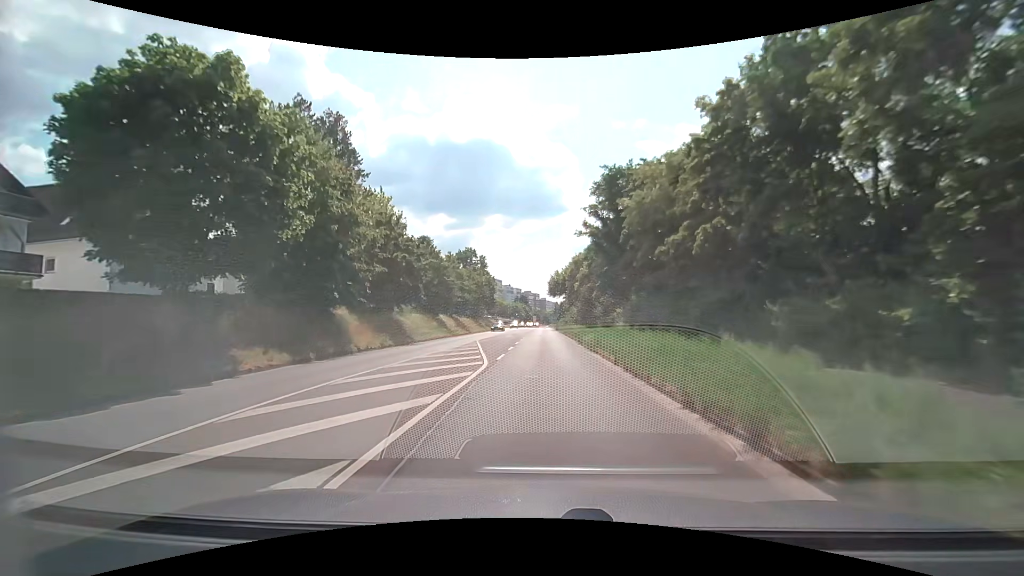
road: secondary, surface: asphalt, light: Day
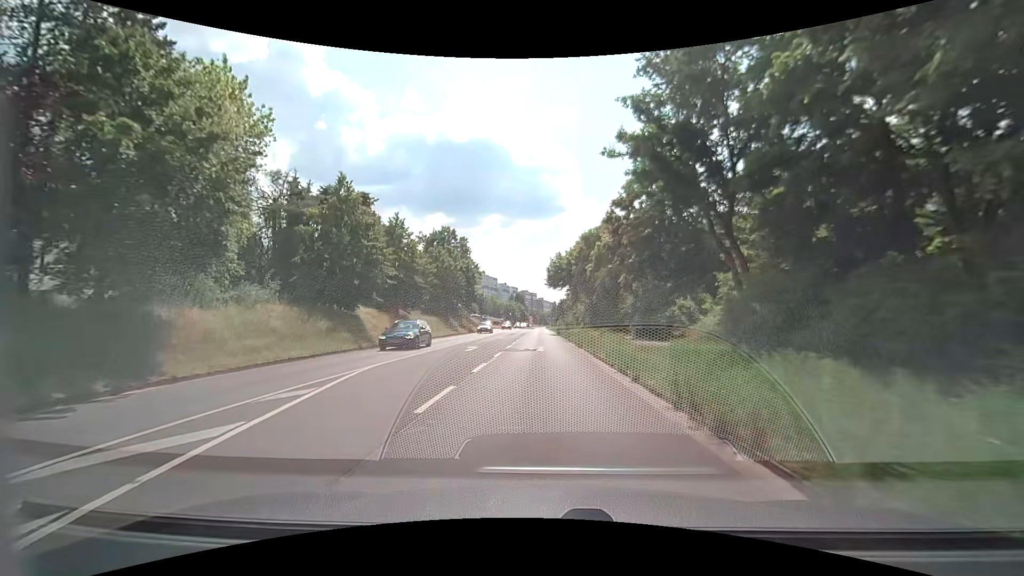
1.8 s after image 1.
(+0.2, +23.2) m; 0°
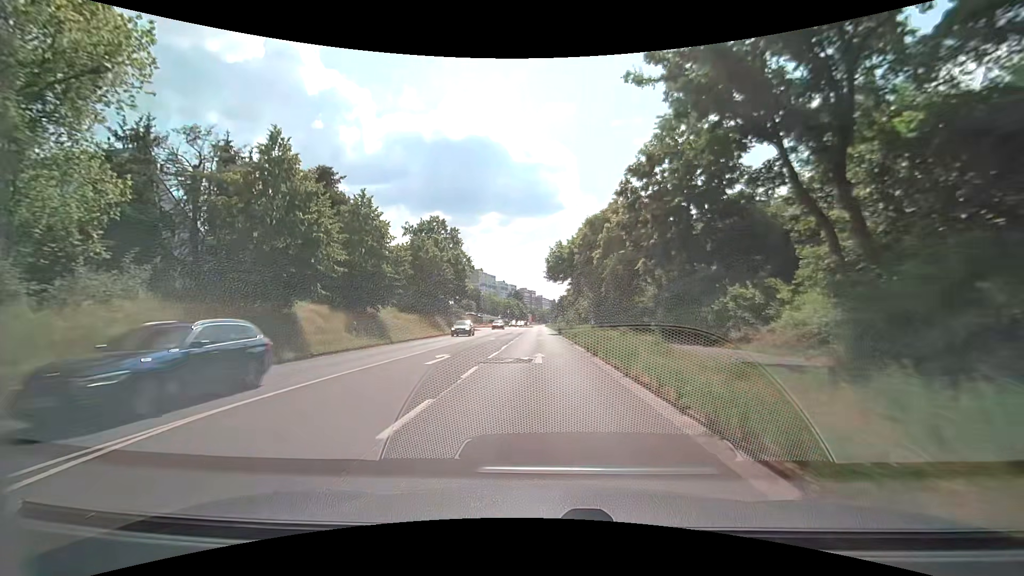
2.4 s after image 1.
(+0.1, +7.6) m; +1°
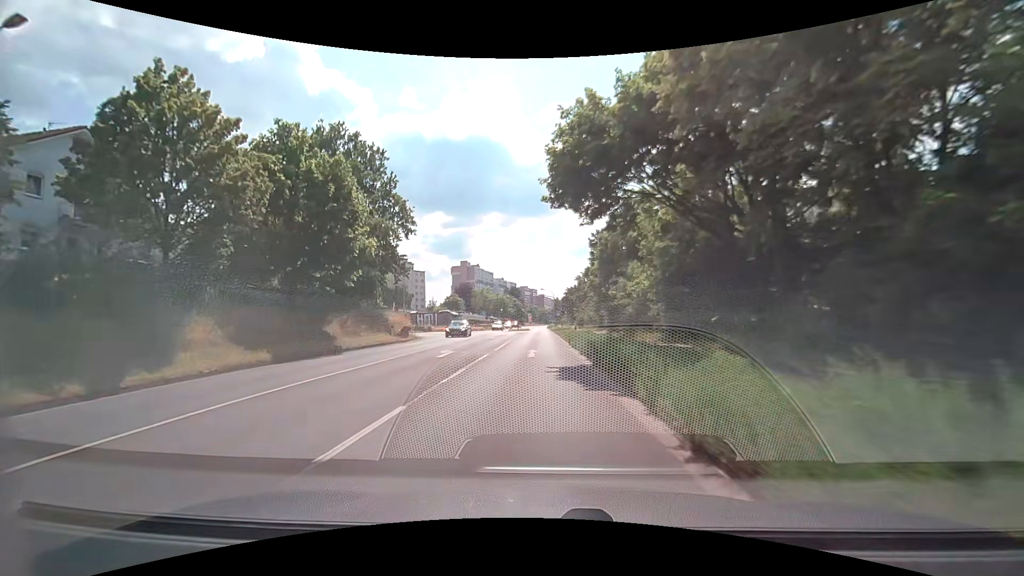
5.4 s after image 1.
(-0.1, +36.9) m; 0°
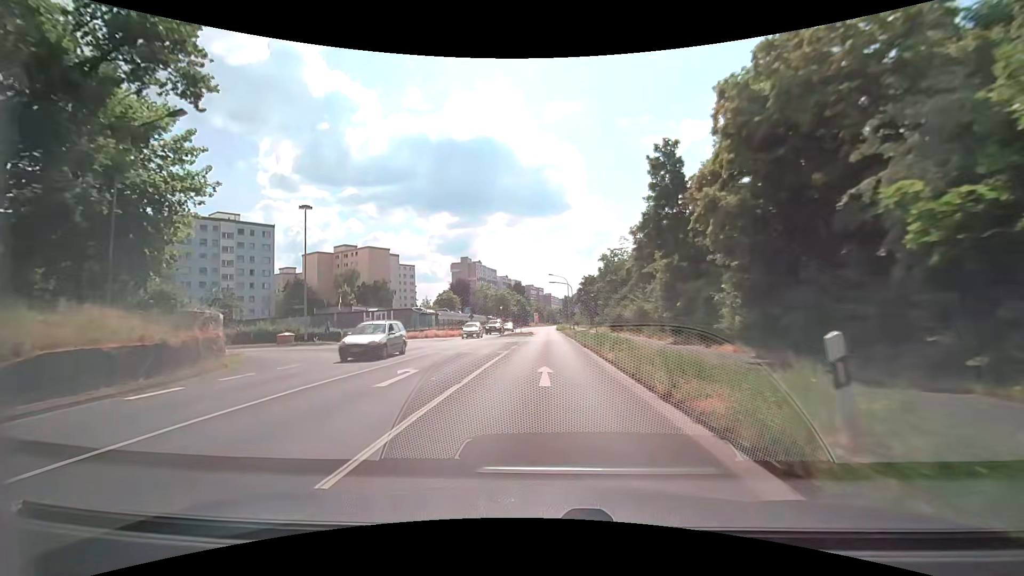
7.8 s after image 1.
(-0.6, +28.3) m; -1°
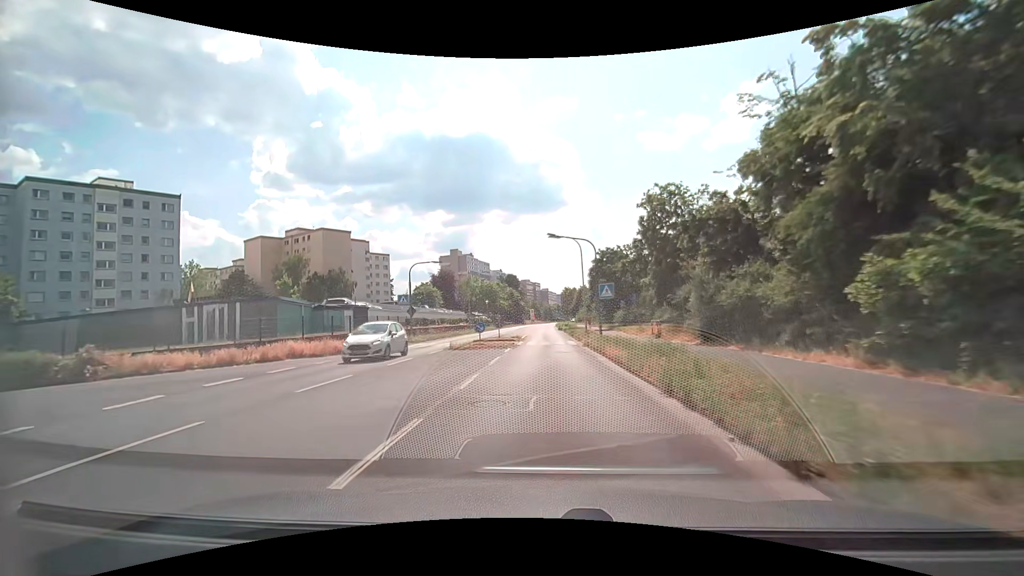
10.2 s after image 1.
(0.0, +27.7) m; 0°
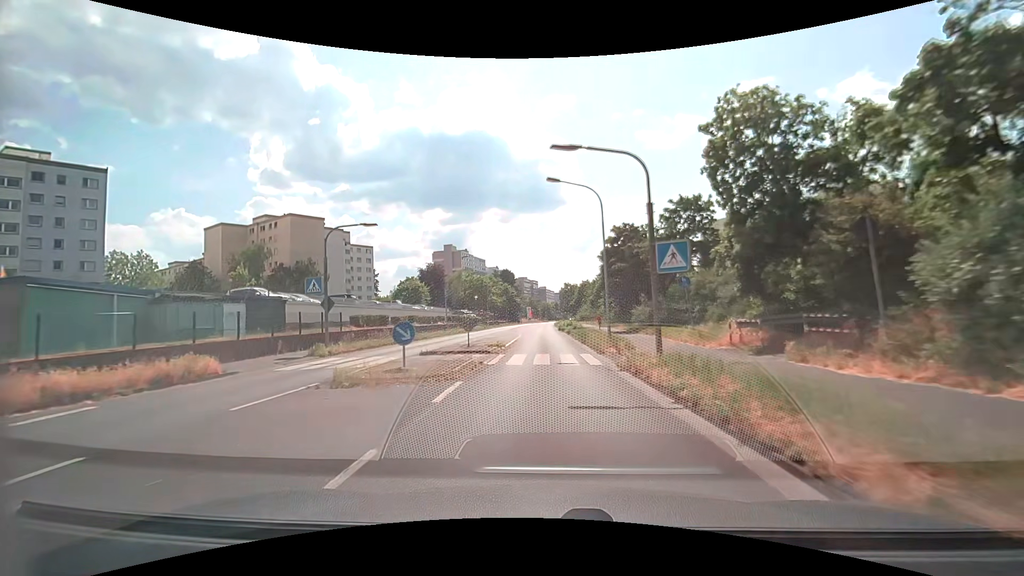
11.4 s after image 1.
(0.0, +13.8) m; 0°
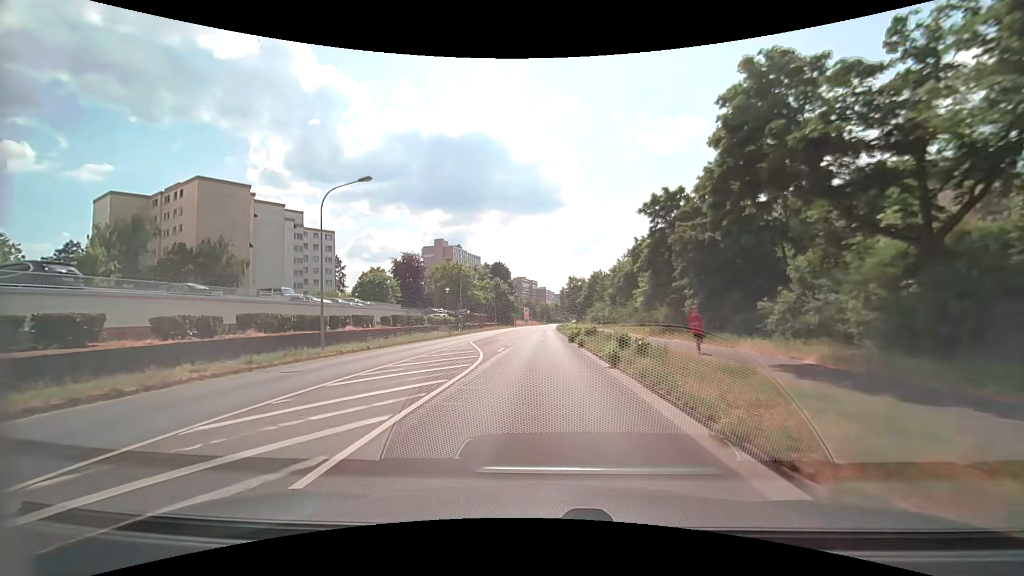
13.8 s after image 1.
(+0.1, +27.9) m; 0°
(0, +10) (0, +20) (0, +30) (0, +40) (0, +50) (0, +60) (0, +70) (0, +80) (+1, +90) (+1, +100) m
